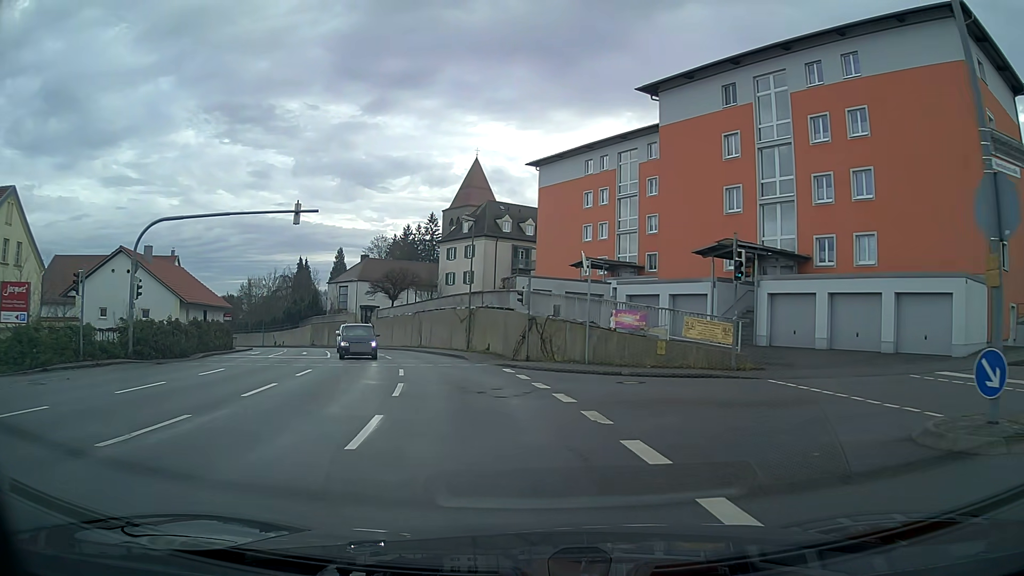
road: tertiary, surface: asphalt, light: Day
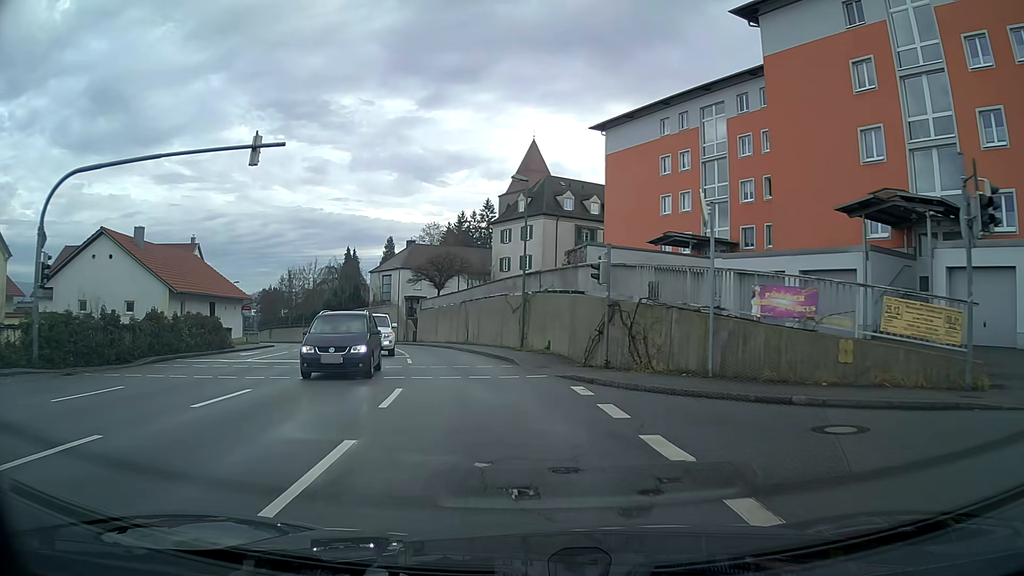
(-0.4, +9.5) m; -5°
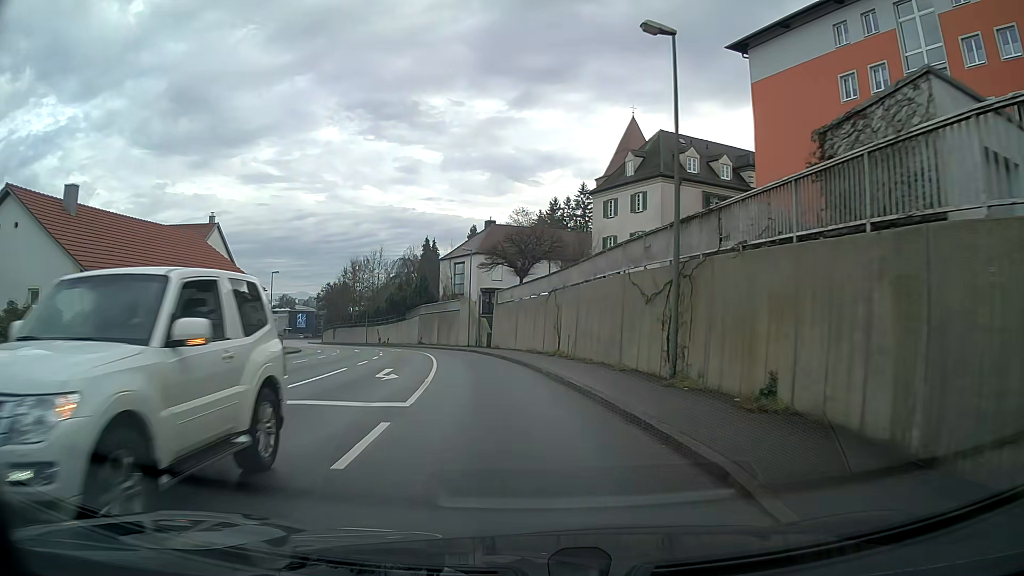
(-1.2, +16.7) m; -8°
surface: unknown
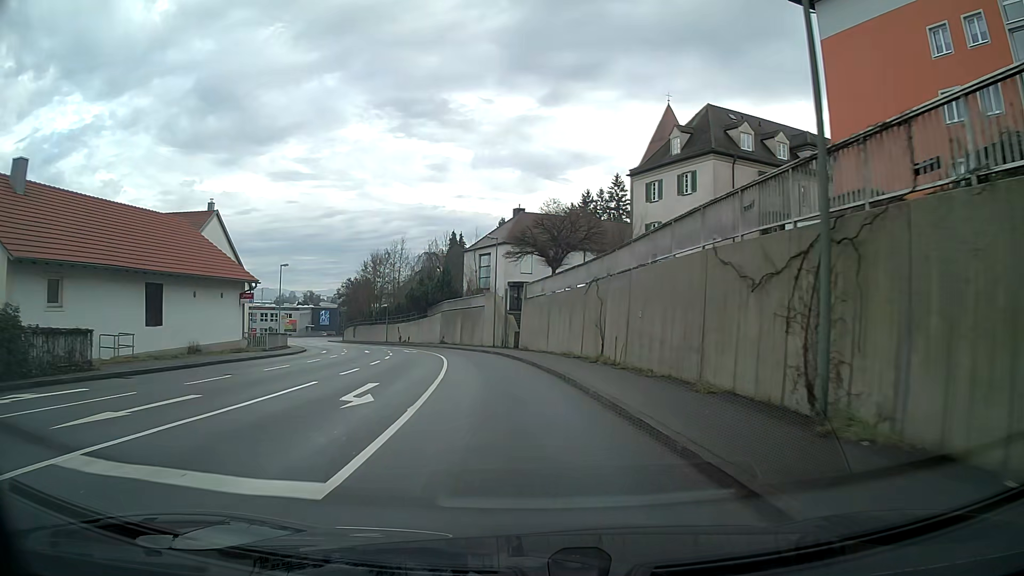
(-0.1, +6.2) m; -2°
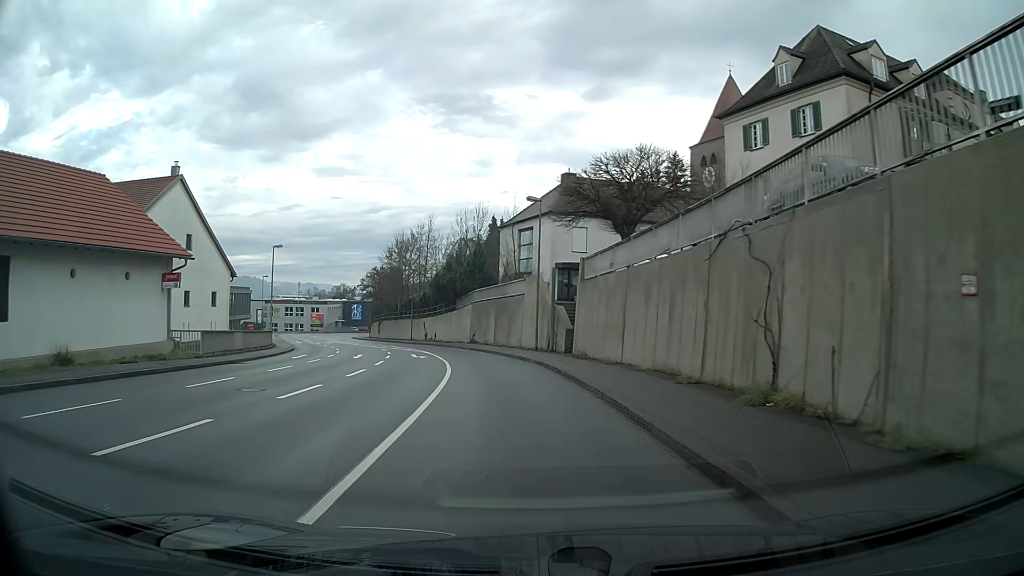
(-0.4, +13.4) m; -4°
